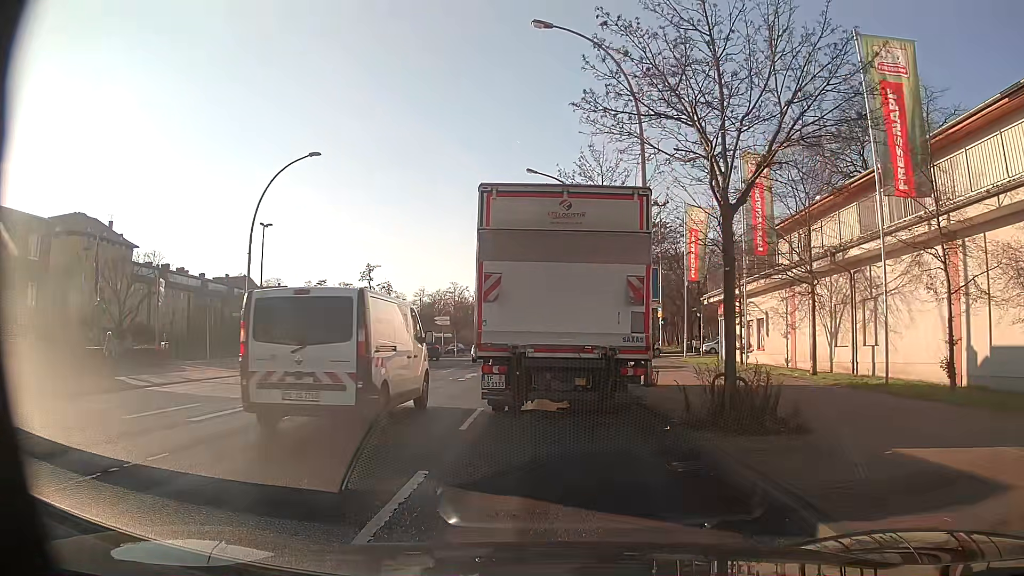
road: secondary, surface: asphalt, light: Day
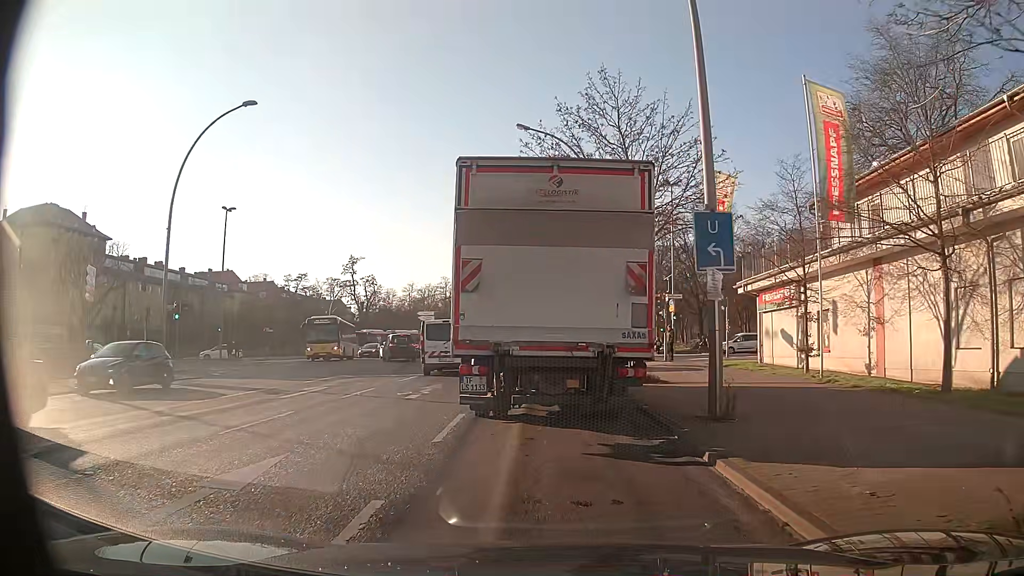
(0.0, +7.5) m; +1°
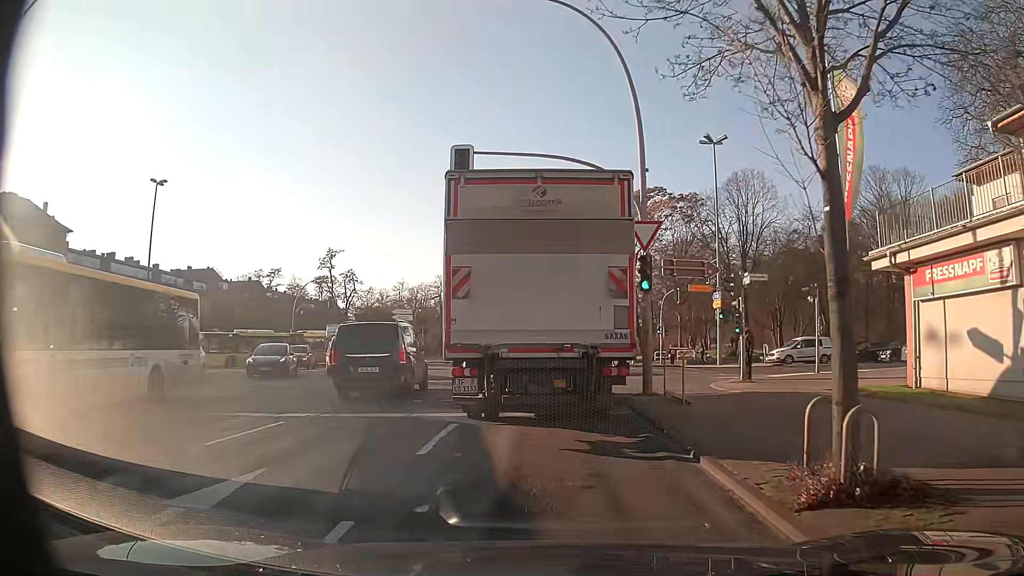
(-0.3, +12.7) m; -1°
(0, +10) (0, +20) (-1, +30) (-1, +40) (-2, +50) (-1, +60) (0, +70) (+2, +80) (+3, +90) (+5, +100) m
